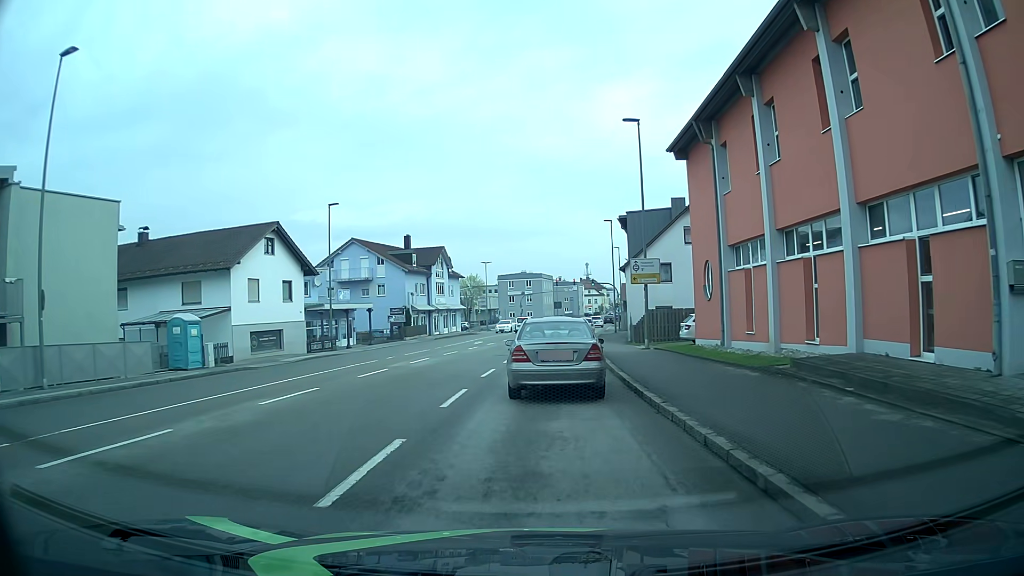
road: tertiary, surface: asphalt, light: Day
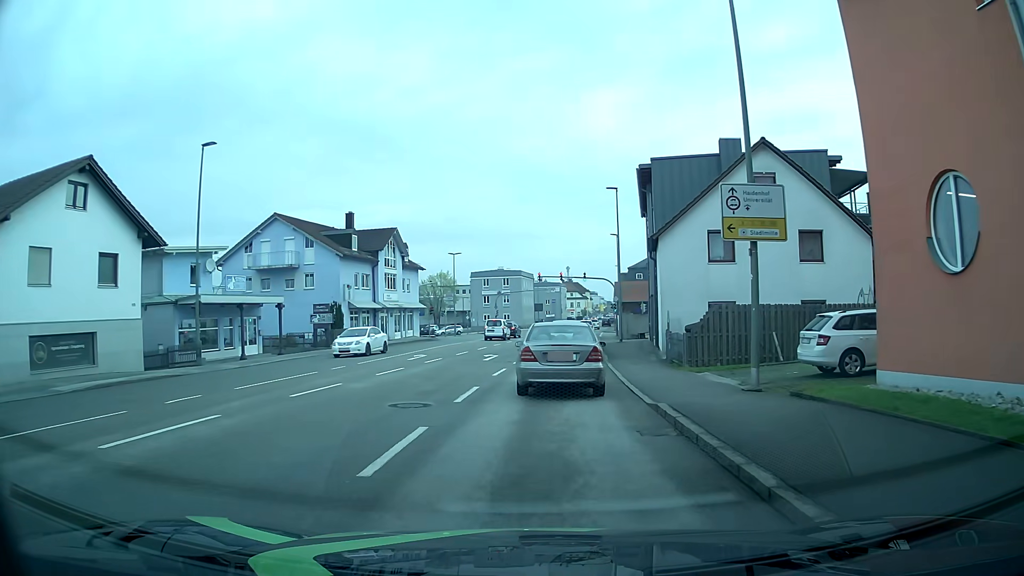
(+0.3, +17.0) m; +2°
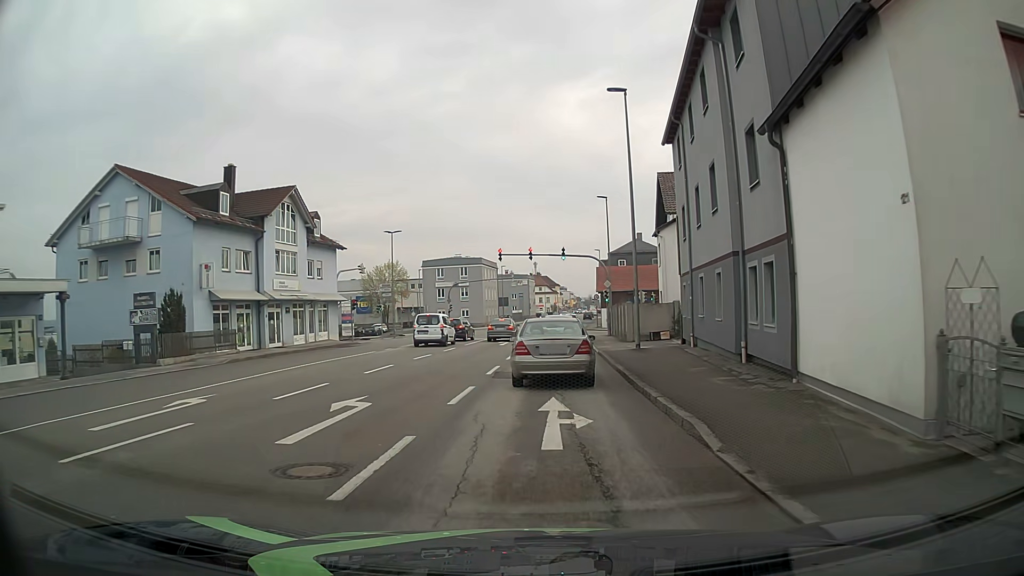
(+0.5, +19.1) m; +3°
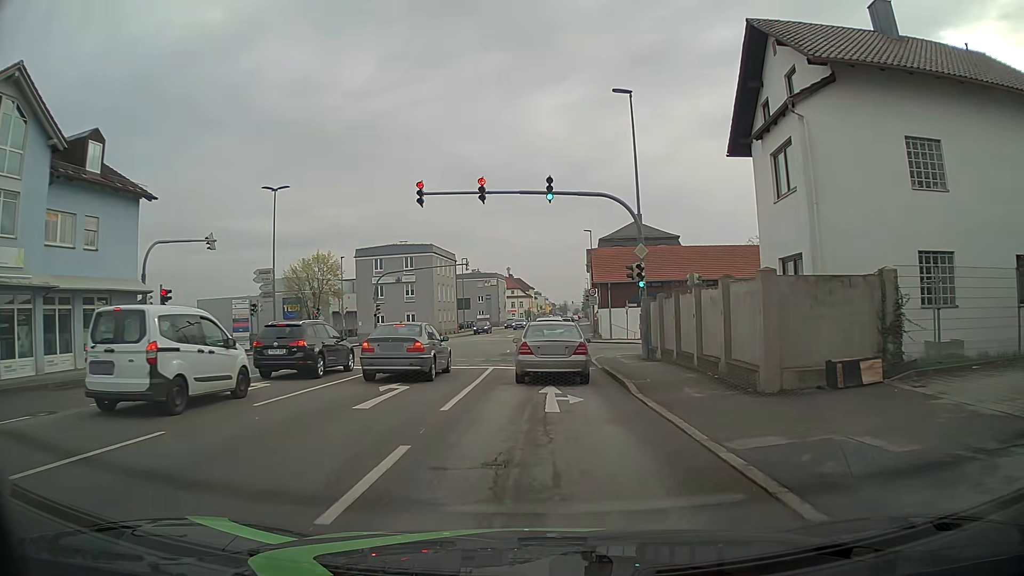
(+0.5, +24.9) m; +2°
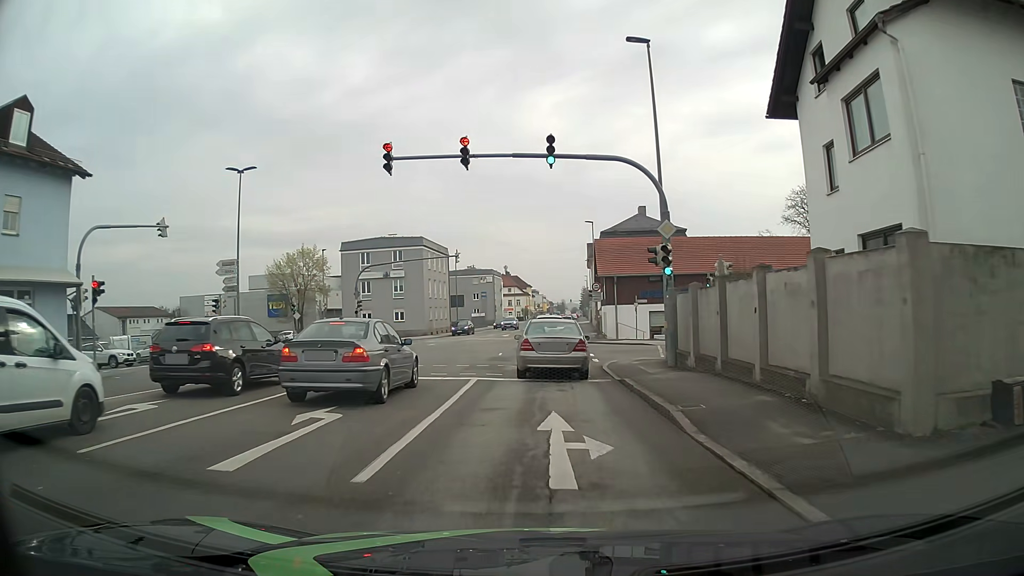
(0.0, +5.0) m; 0°
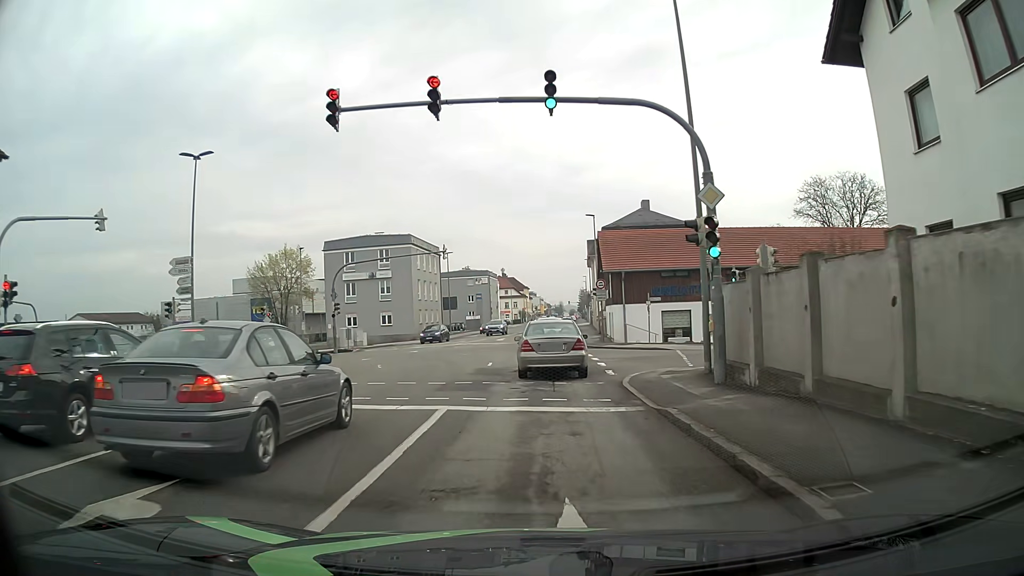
(+0.1, +5.1) m; +1°
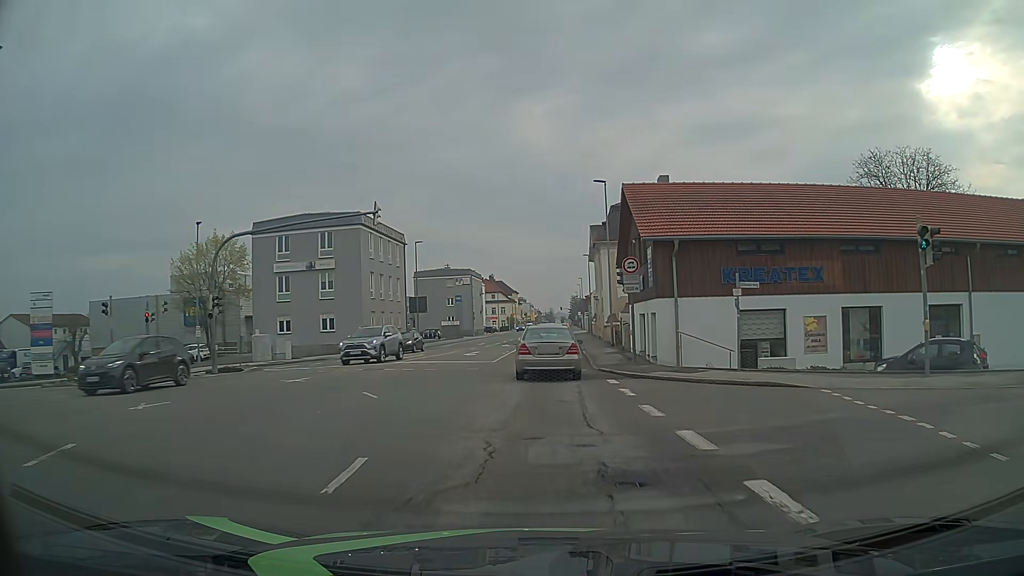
(-0.2, +16.3) m; 0°
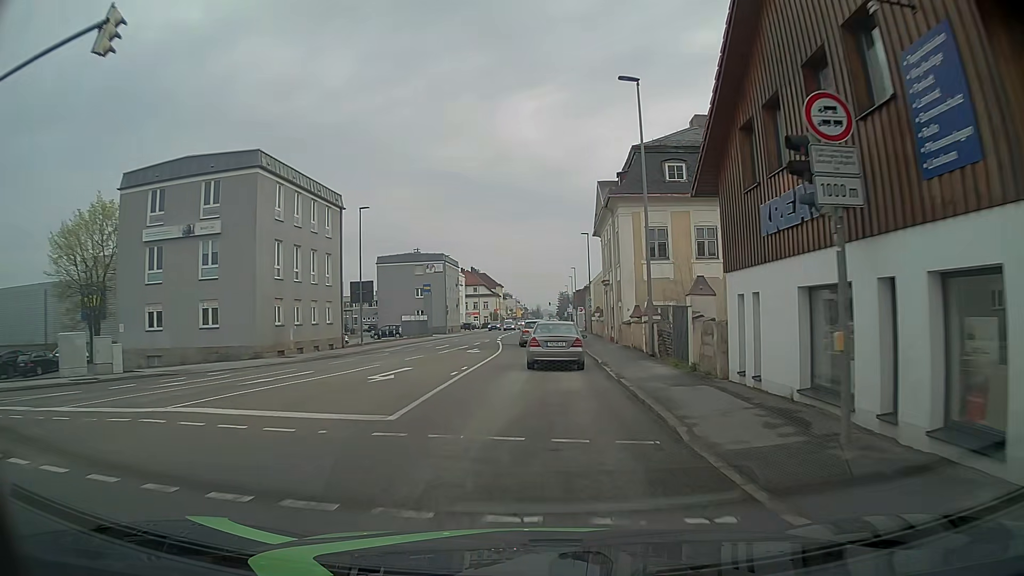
(+0.1, +17.6) m; +1°
(0, +10) (0, +20) (0, +30) (+1, +40) (+1, +50) (+1, +60) (+1, +70) (+2, +80) (+2, +90) (+2, +100) m
